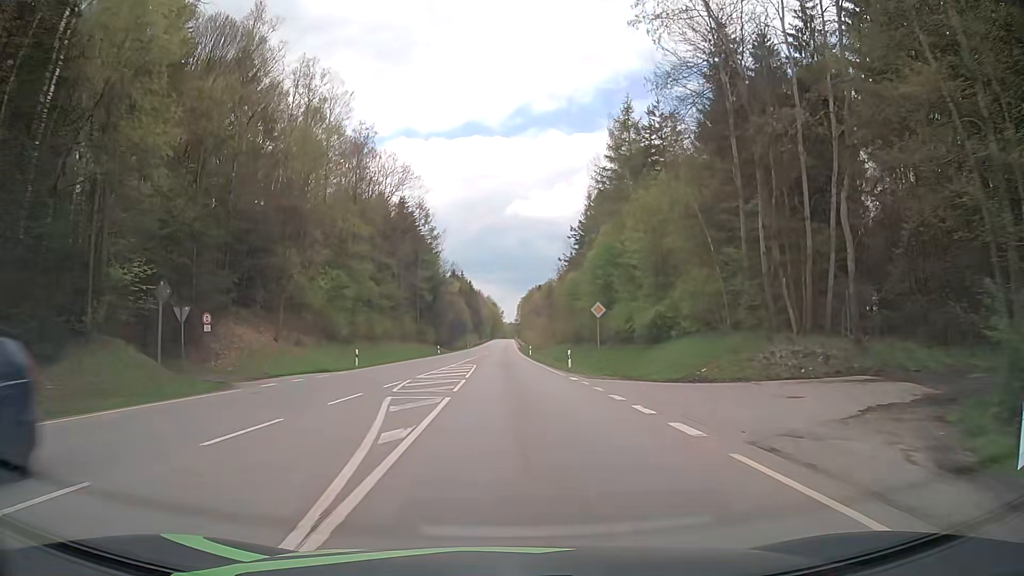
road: secondary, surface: asphalt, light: Day
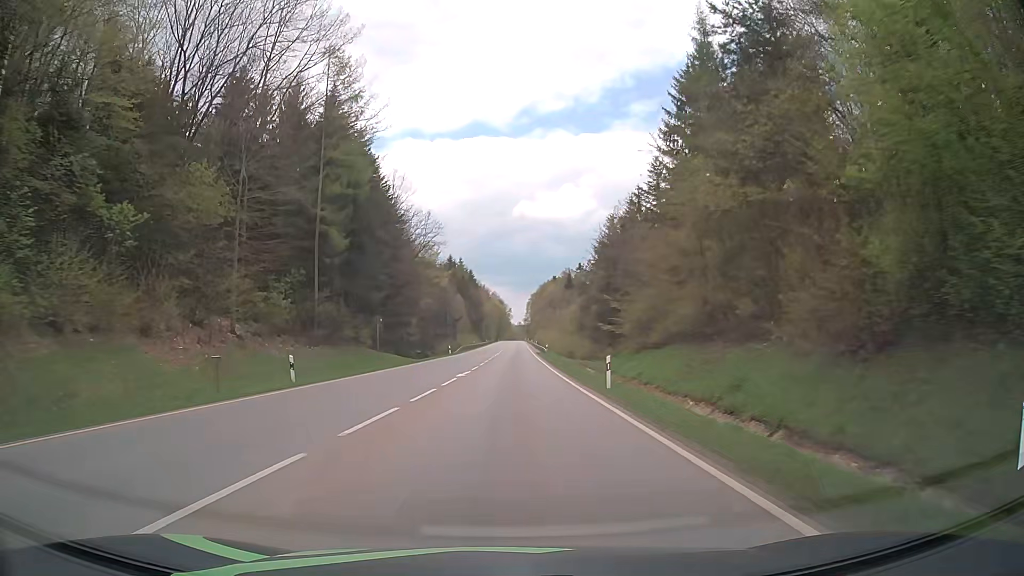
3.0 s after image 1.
(-0.1, +54.3) m; 0°
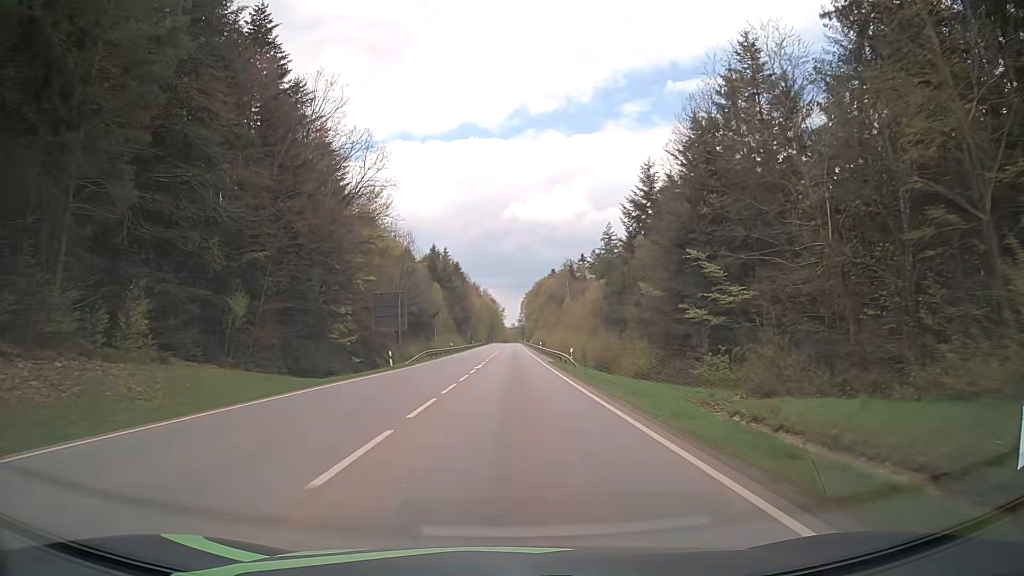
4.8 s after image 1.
(+0.1, +33.5) m; +1°
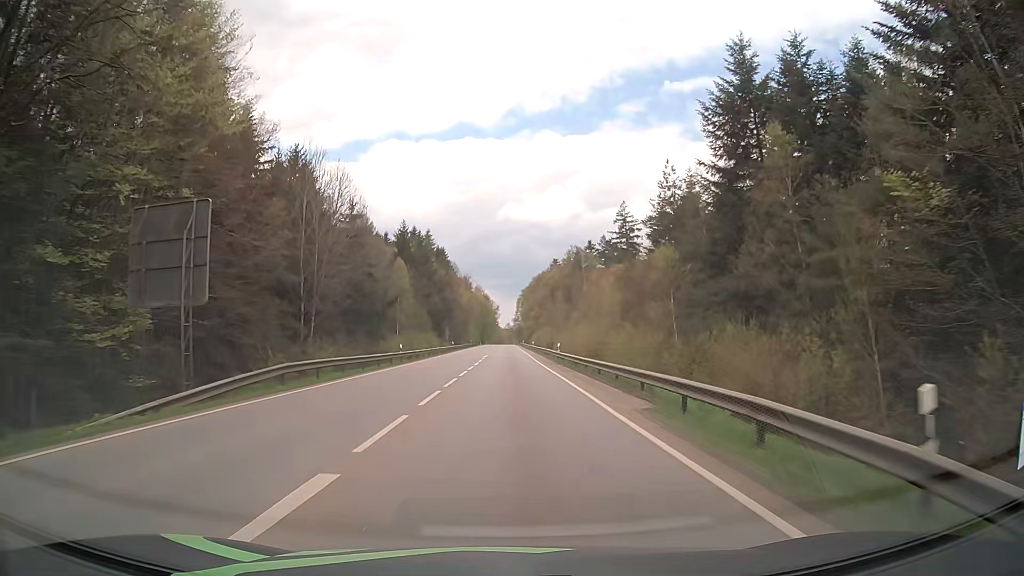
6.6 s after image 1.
(+0.2, +34.1) m; +1°
(0, +10) (0, +20) (0, +30) (0, +40) (0, +50) (0, +60) (0, +70) (0, +80) (0, +90) (0, +100) m
